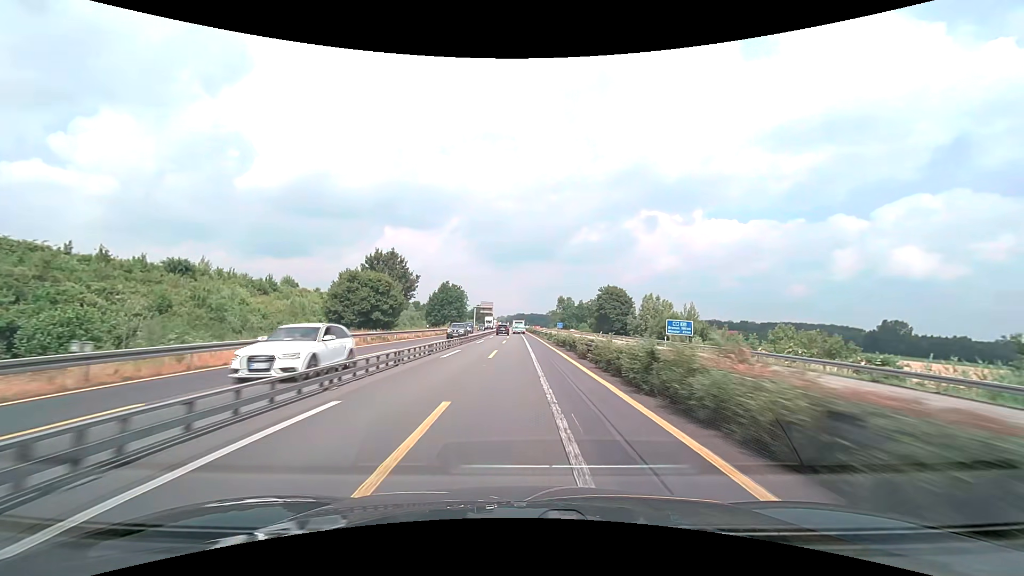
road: motorway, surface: asphalt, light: Day
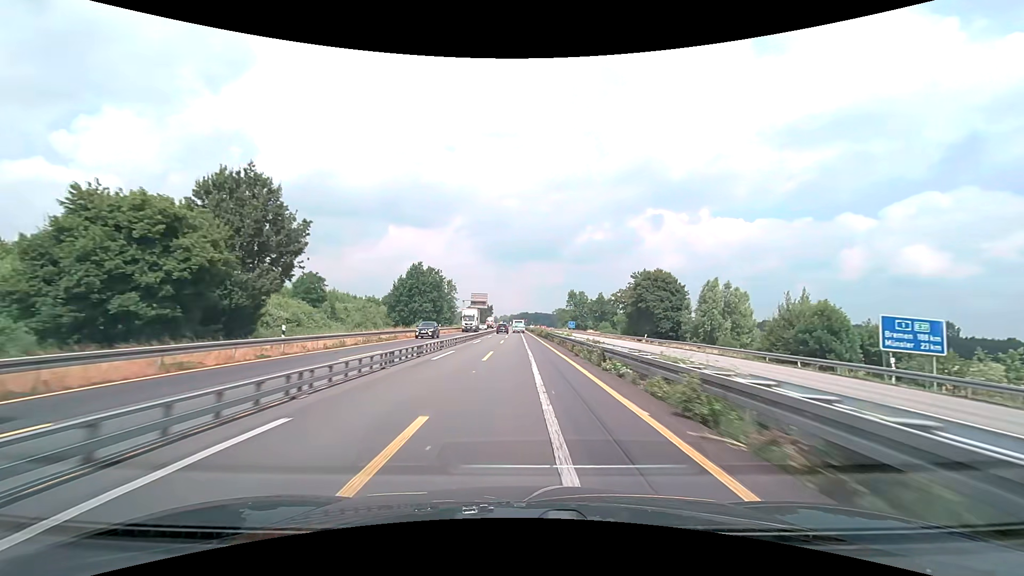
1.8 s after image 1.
(-0.1, +37.4) m; 0°
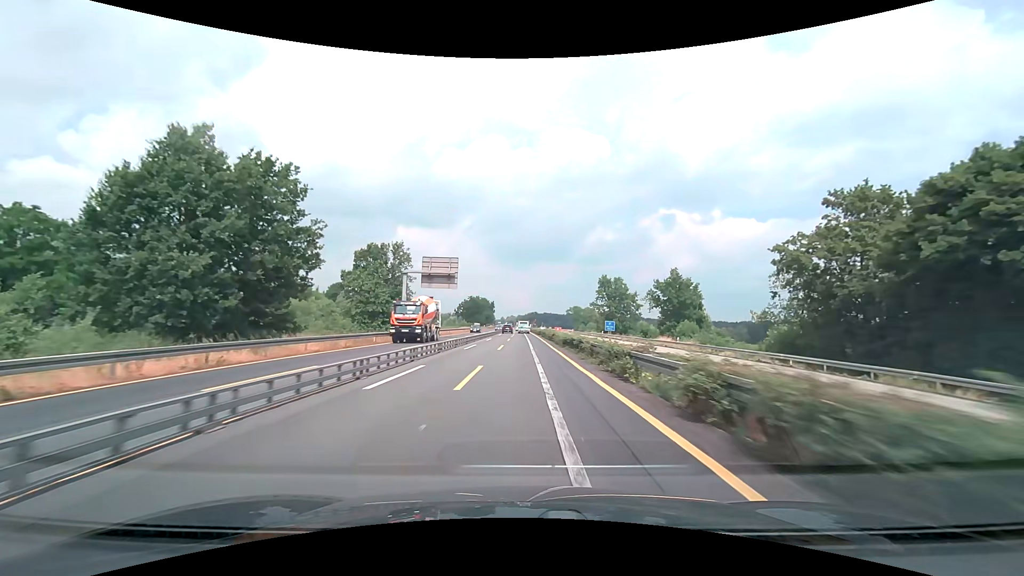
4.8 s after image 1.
(-0.4, +62.5) m; -1°
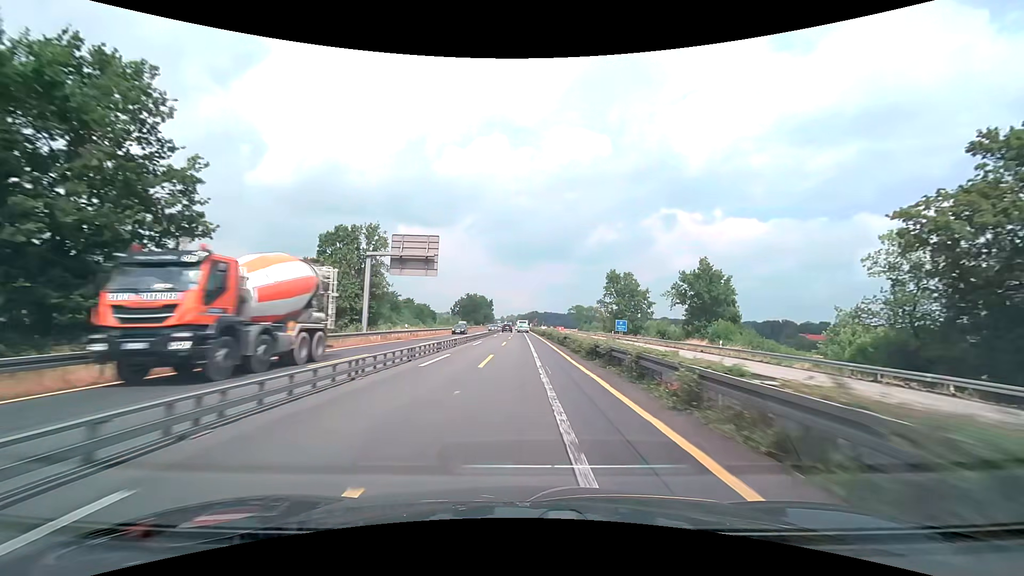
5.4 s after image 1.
(0.0, +12.5) m; 0°
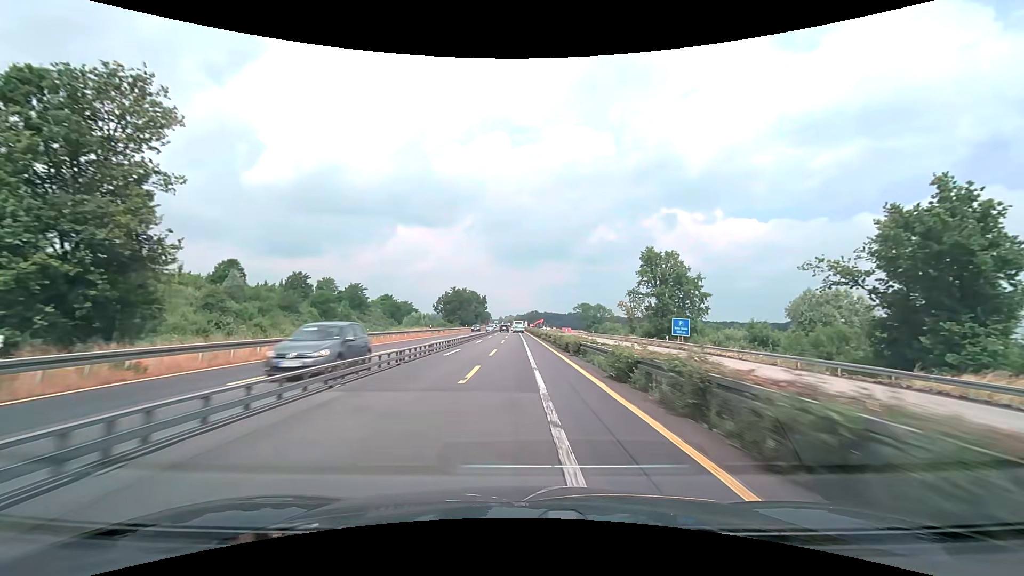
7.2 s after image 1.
(+0.1, +37.4) m; 0°
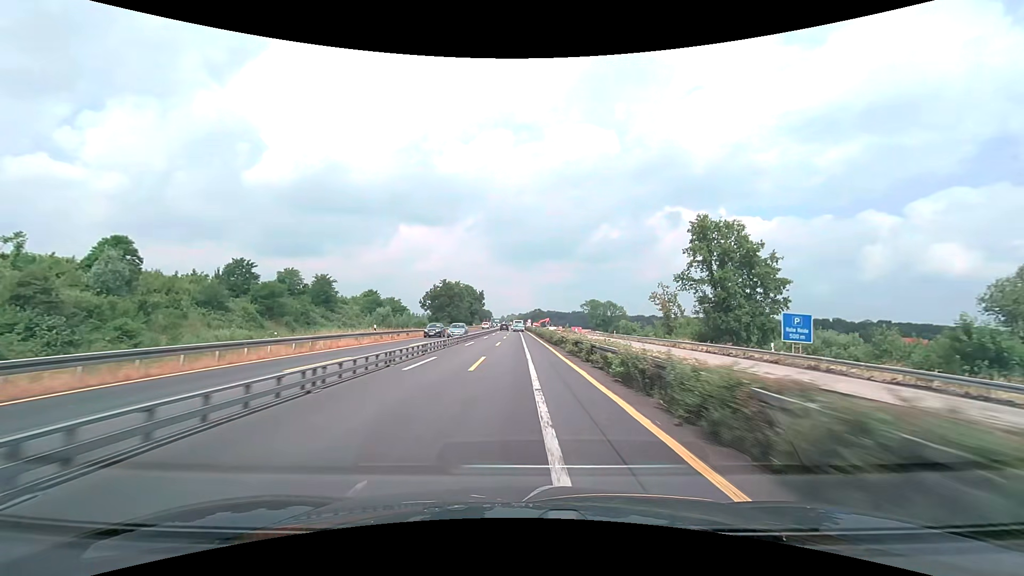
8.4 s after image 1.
(0.0, +25.0) m; 0°
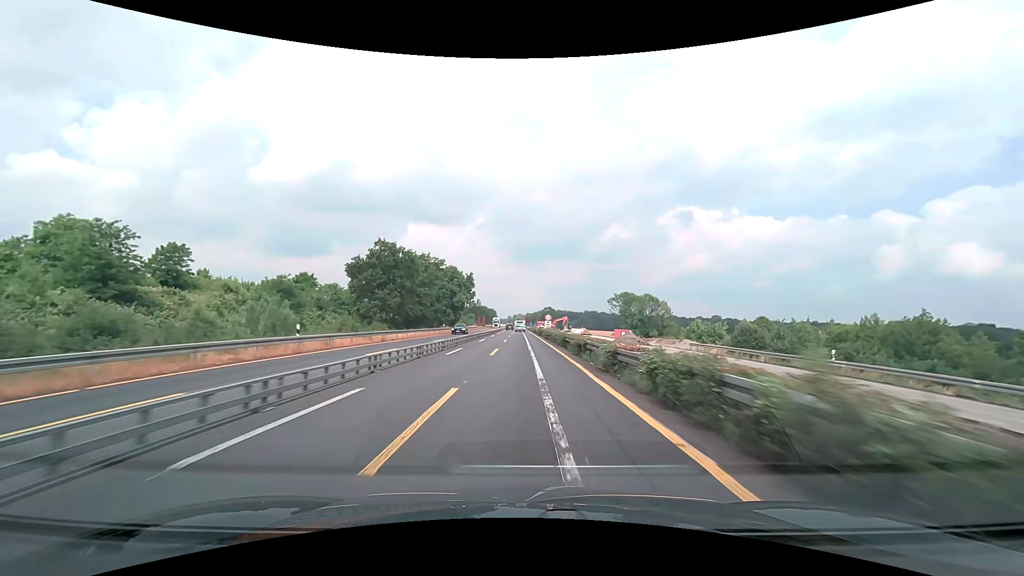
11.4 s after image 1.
(-0.5, +62.6) m; -1°
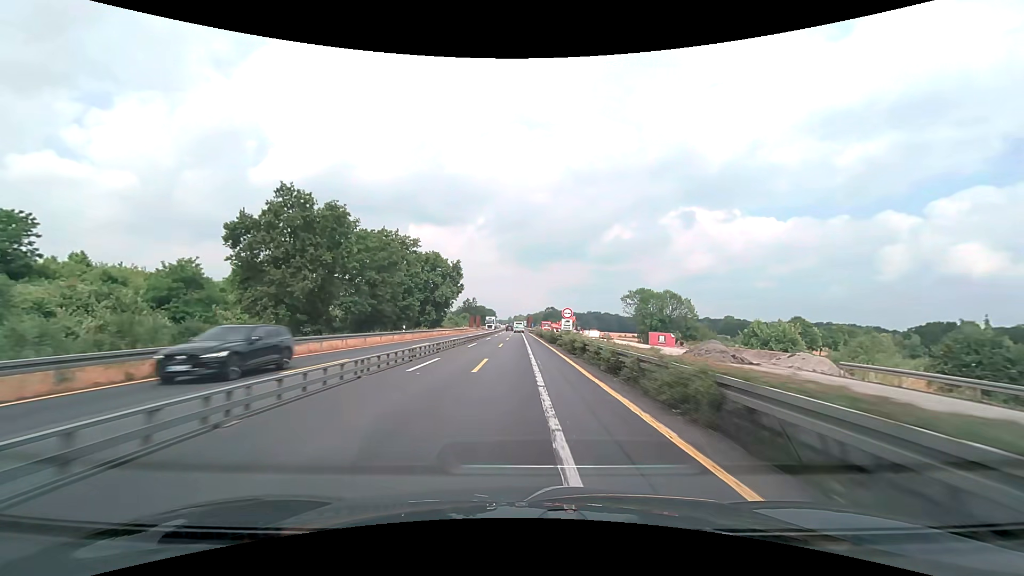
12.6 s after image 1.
(0.0, +25.1) m; 0°
(0, +10) (0, +20) (0, +30) (0, +40) (0, +50) (0, +60) (0, +70) (0, +80) (-1, +90) (-1, +100) m
